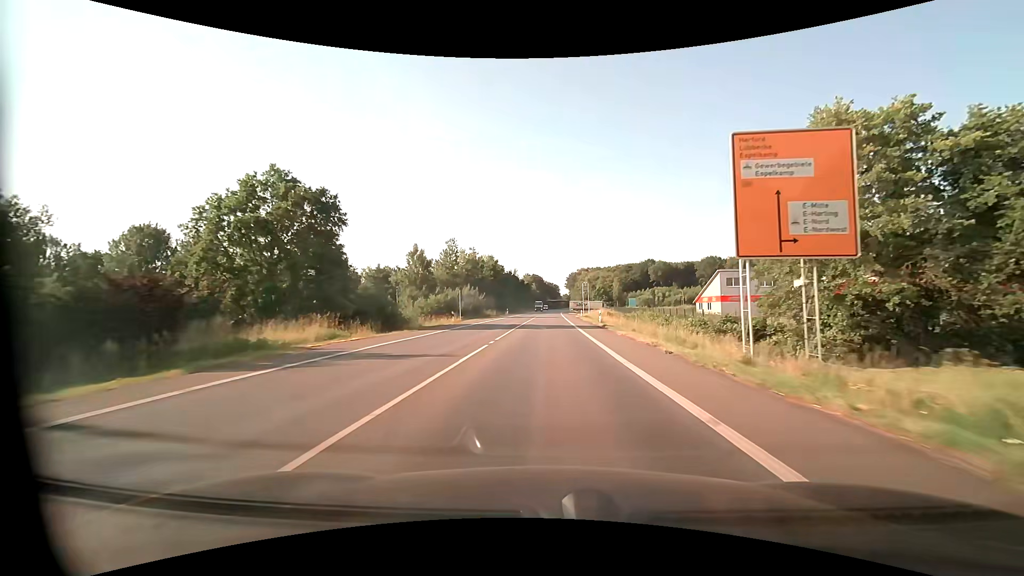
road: primary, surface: asphalt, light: Day
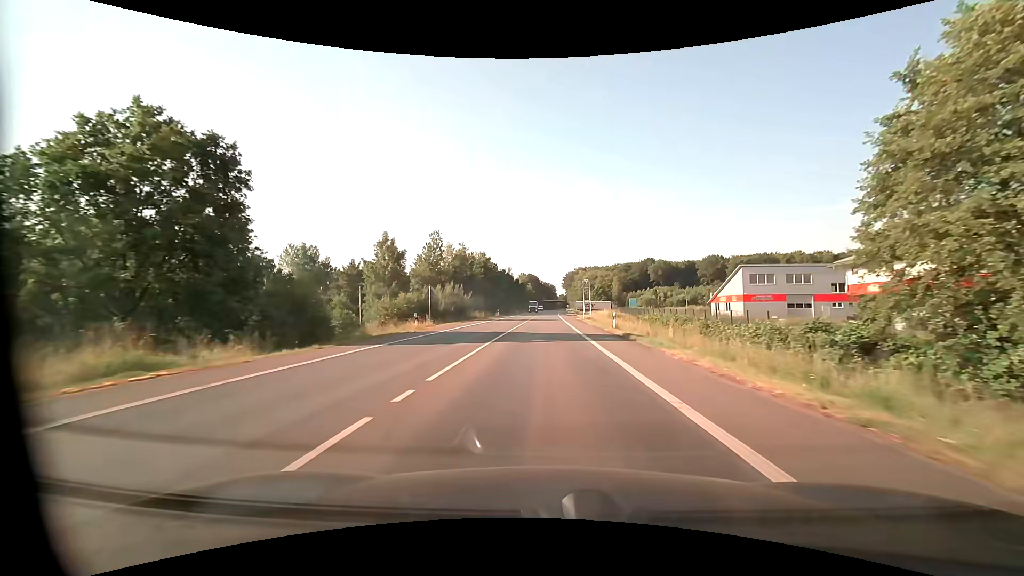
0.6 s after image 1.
(+0.1, +11.3) m; +1°
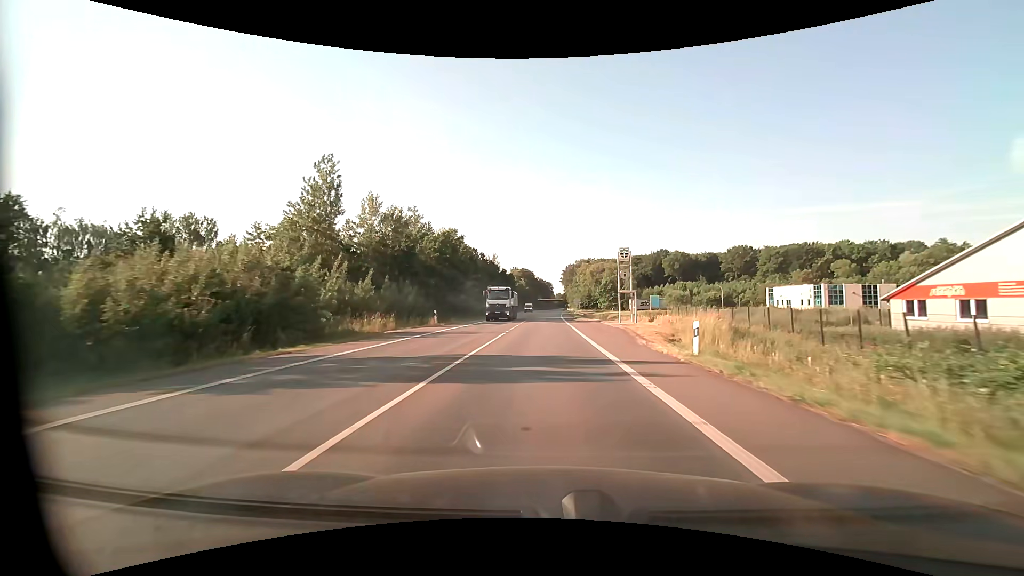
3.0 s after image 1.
(0.0, +45.0) m; 0°
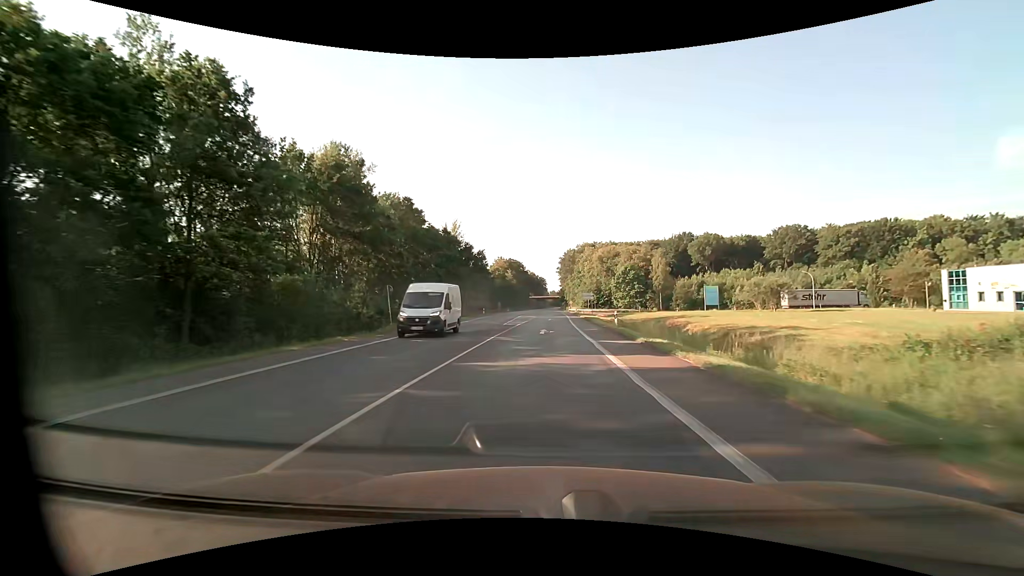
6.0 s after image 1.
(+0.3, +56.3) m; +1°
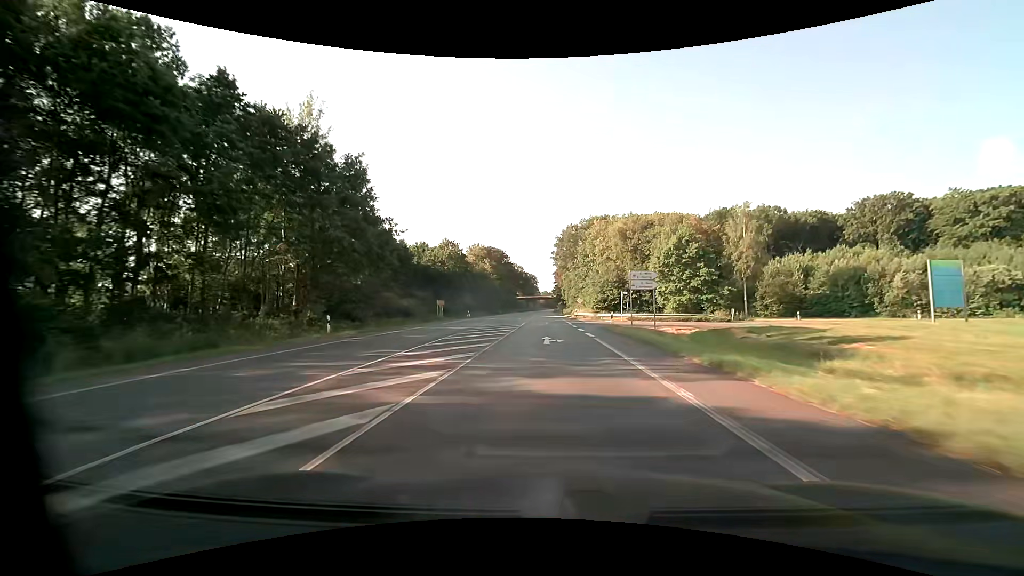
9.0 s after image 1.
(+0.5, +56.3) m; +1°
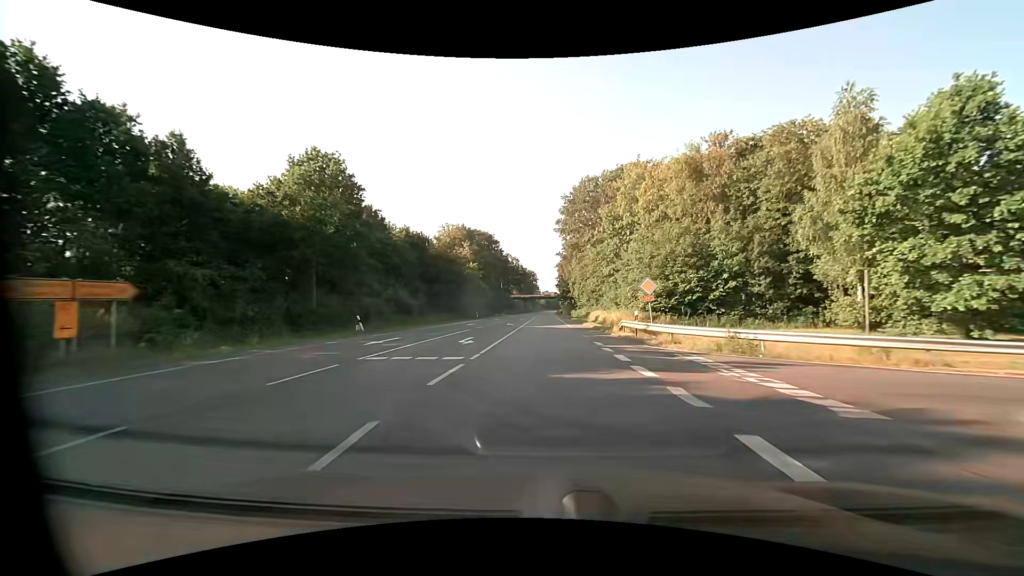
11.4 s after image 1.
(0.0, +45.0) m; 0°
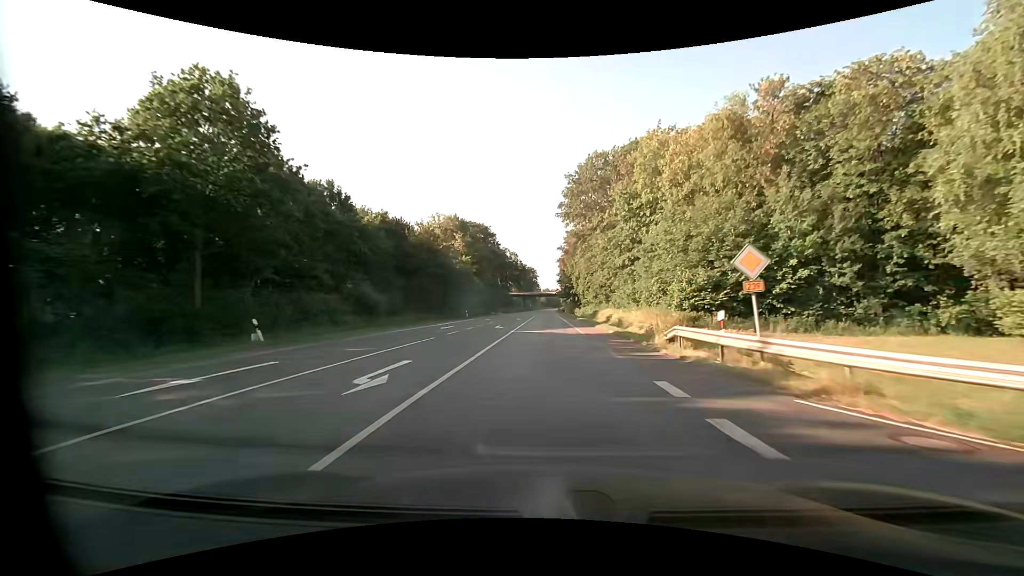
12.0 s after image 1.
(0.0, +11.3) m; 0°
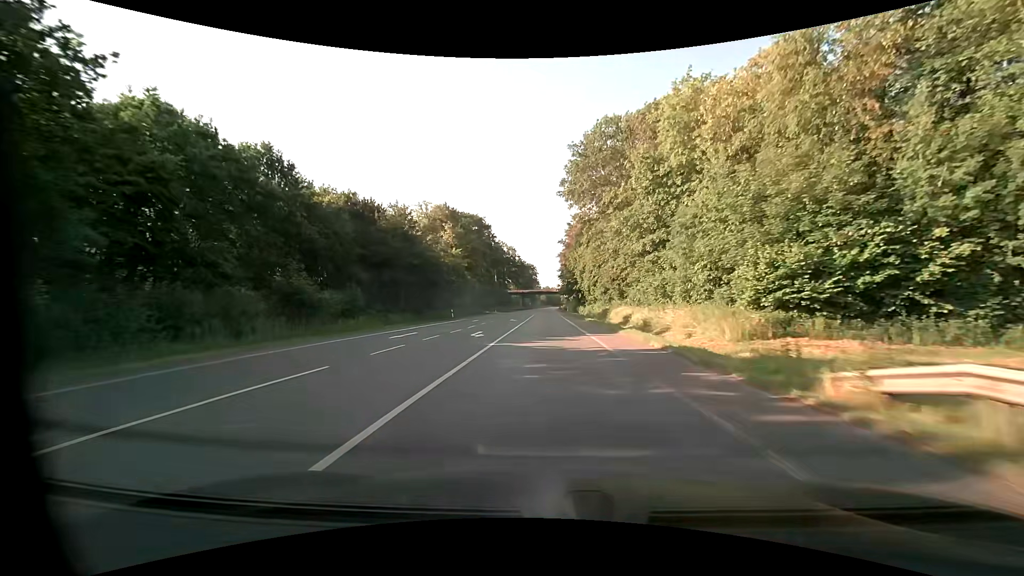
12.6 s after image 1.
(0.0, +11.3) m; 0°
(0, +10) (0, +20) (0, +30) (0, +40) (0, +50) (0, +60) (0, +70) (0, +80) (0, +90) (0, +100) m
